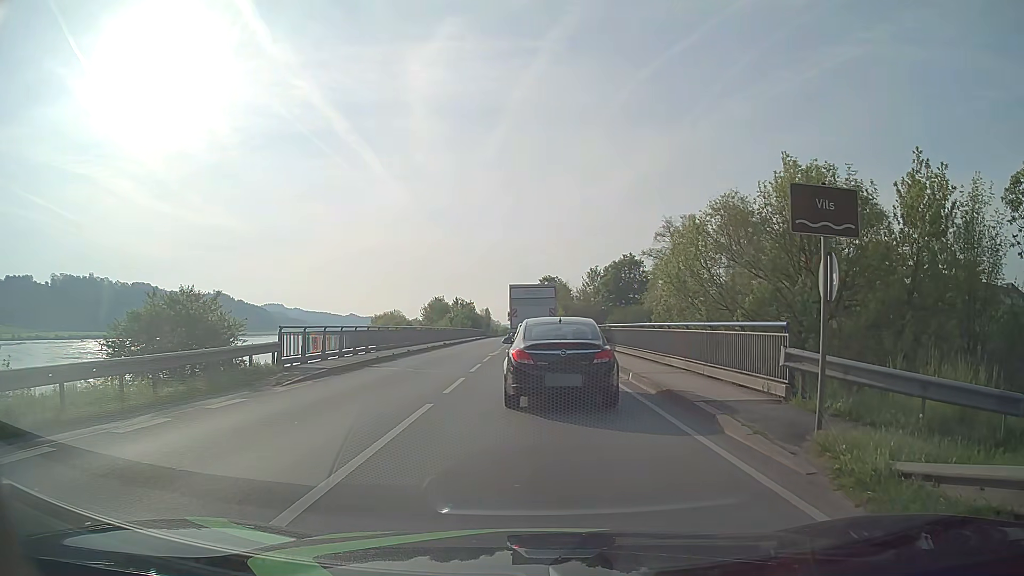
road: primary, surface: asphalt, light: Day
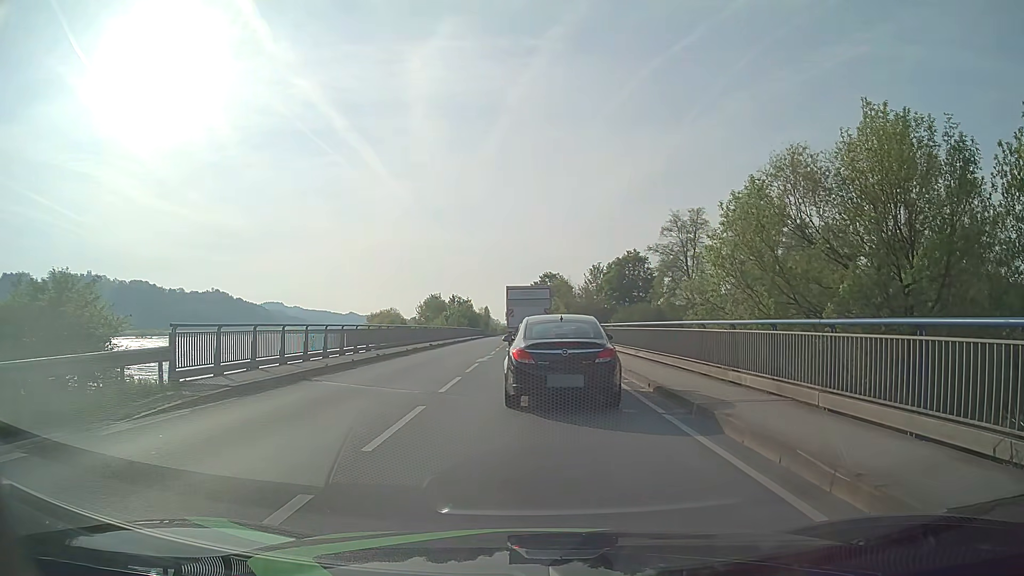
(0.0, +6.5) m; -1°
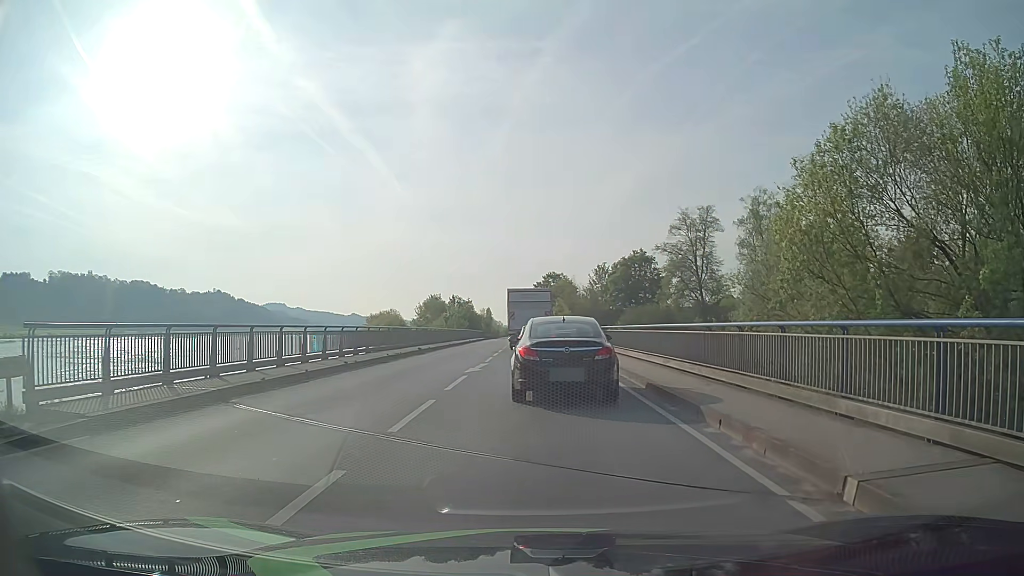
(+0.1, +5.0) m; -1°
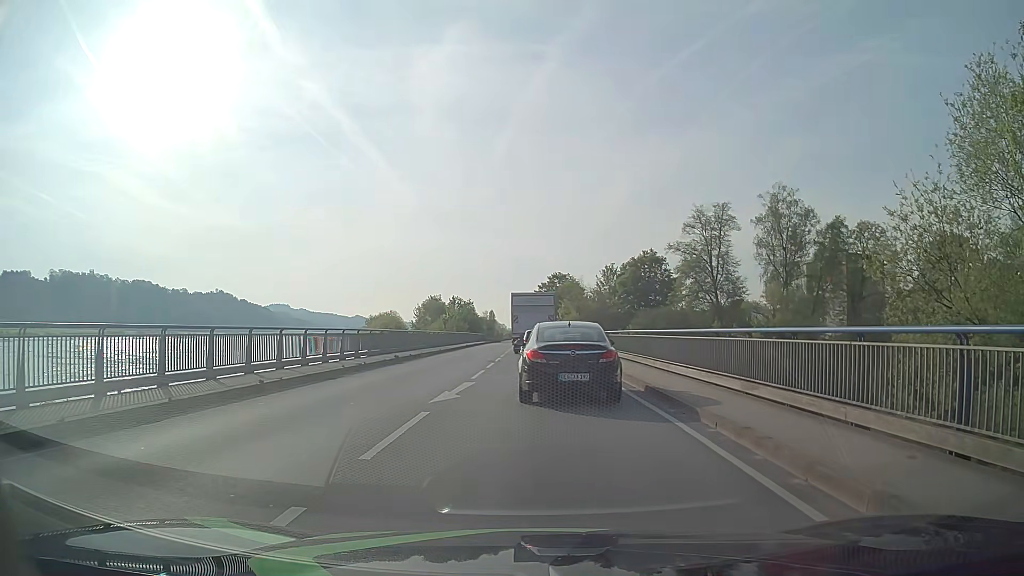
(+0.1, +7.3) m; +2°
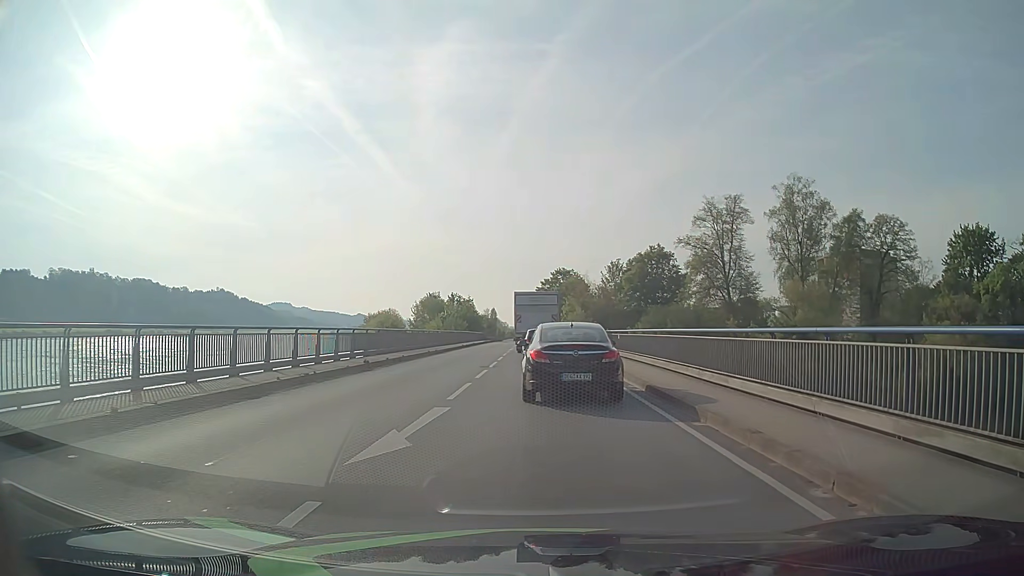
(-0.1, +5.8) m; 0°
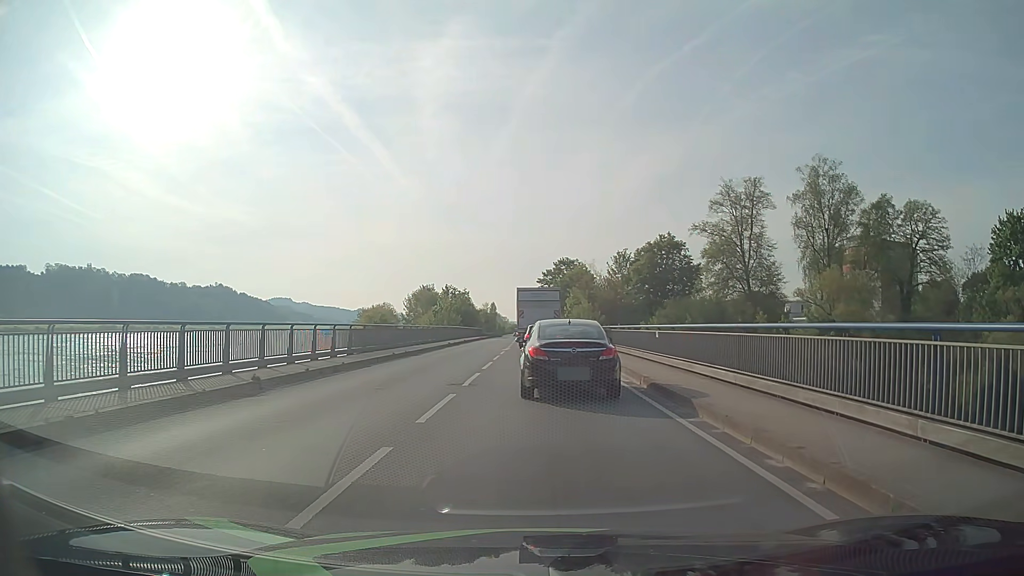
(-0.2, +9.8) m; -1°
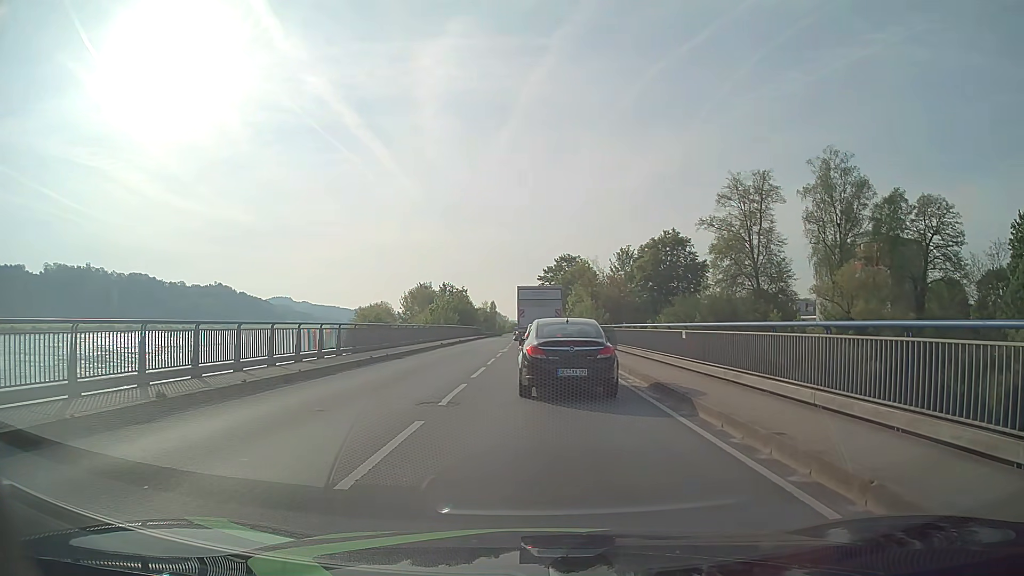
(0.0, +4.0) m; +1°
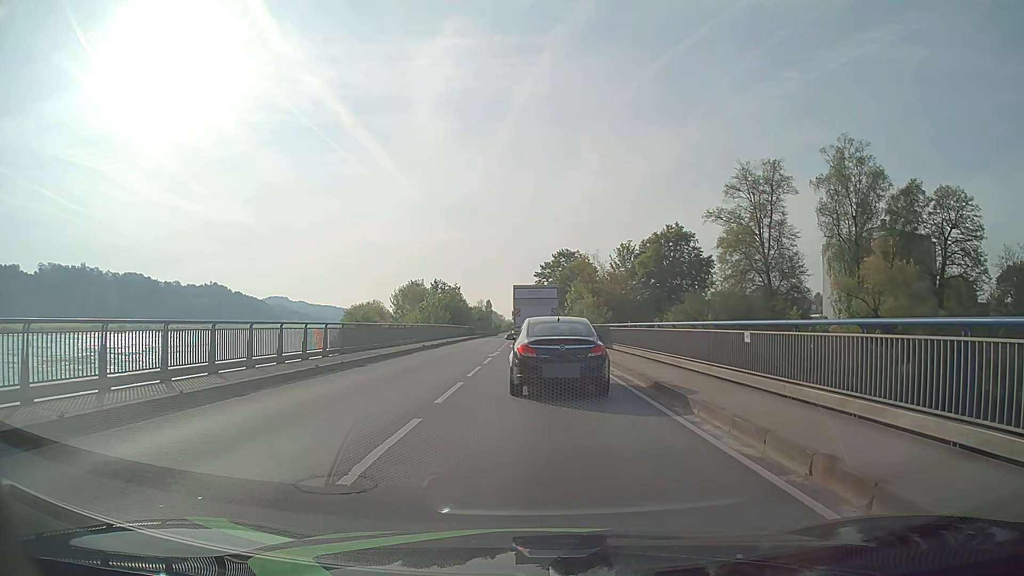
(-0.1, +5.9) m; 0°
(0, +10) (0, +20) (0, +30) (-1, +40) (-1, +50) (-1, +60) (-1, +70) (-2, +80) (-2, +90) (-2, +100) m
